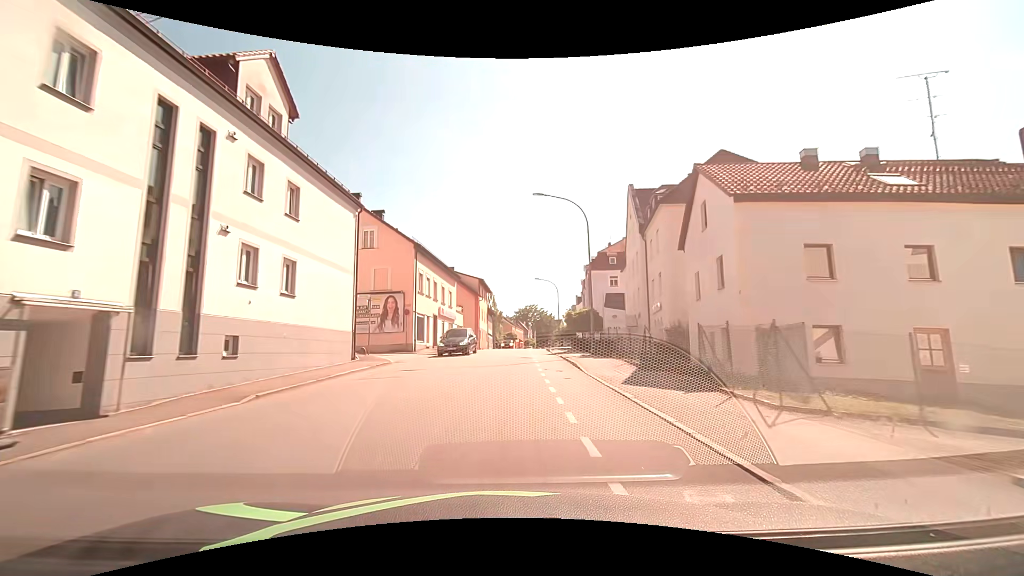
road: tertiary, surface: asphalt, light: Day
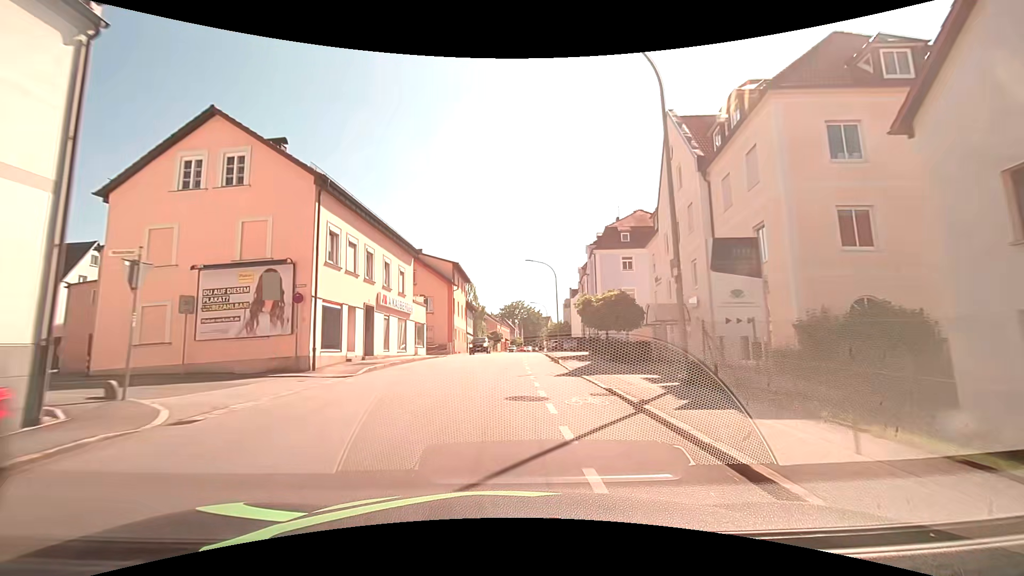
(+0.4, +15.3) m; +2°
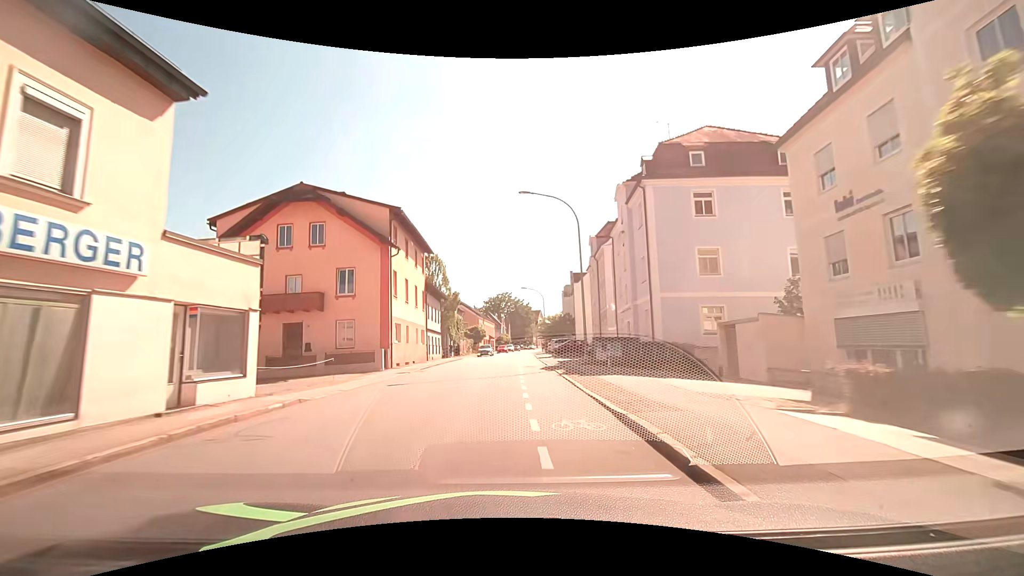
(+0.2, +23.0) m; +1°
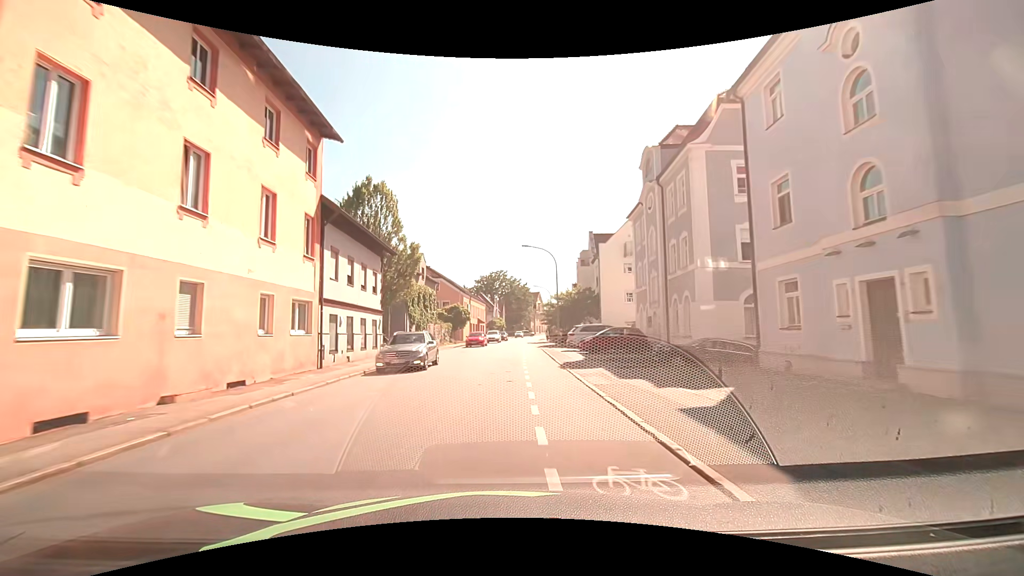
(+0.1, +23.3) m; +1°
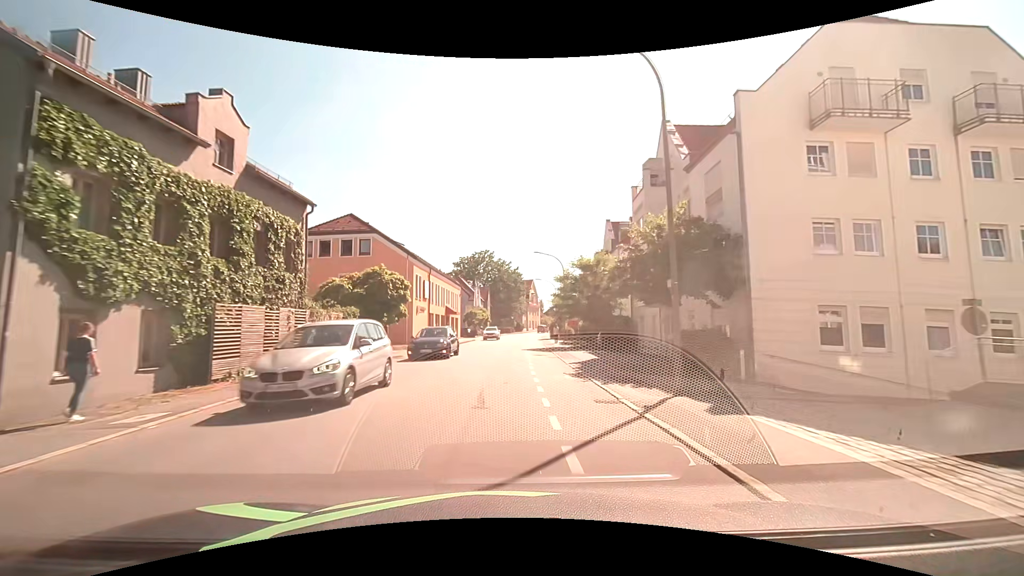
(+0.2, +31.3) m; +1°
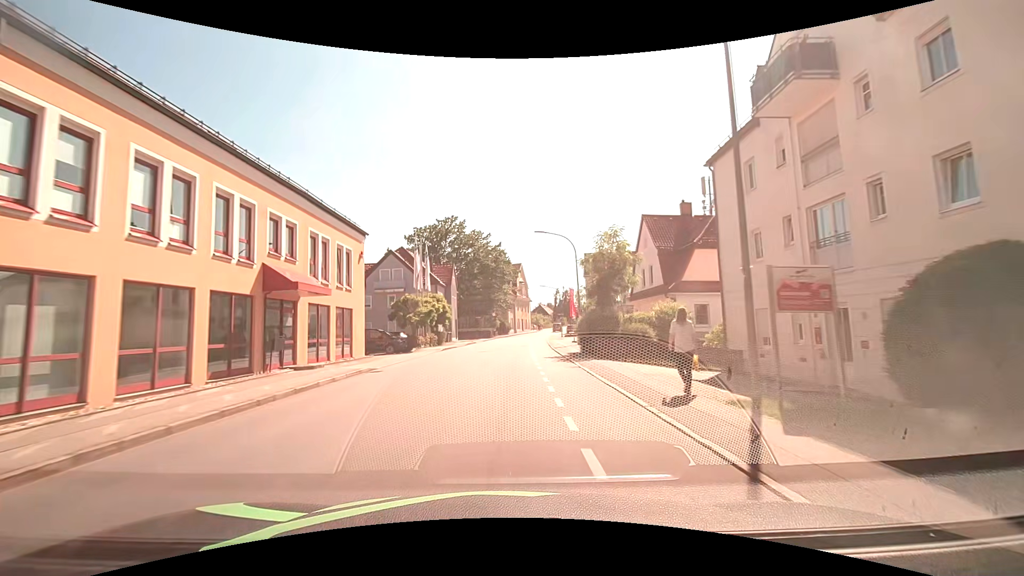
(+1.2, +38.6) m; +3°
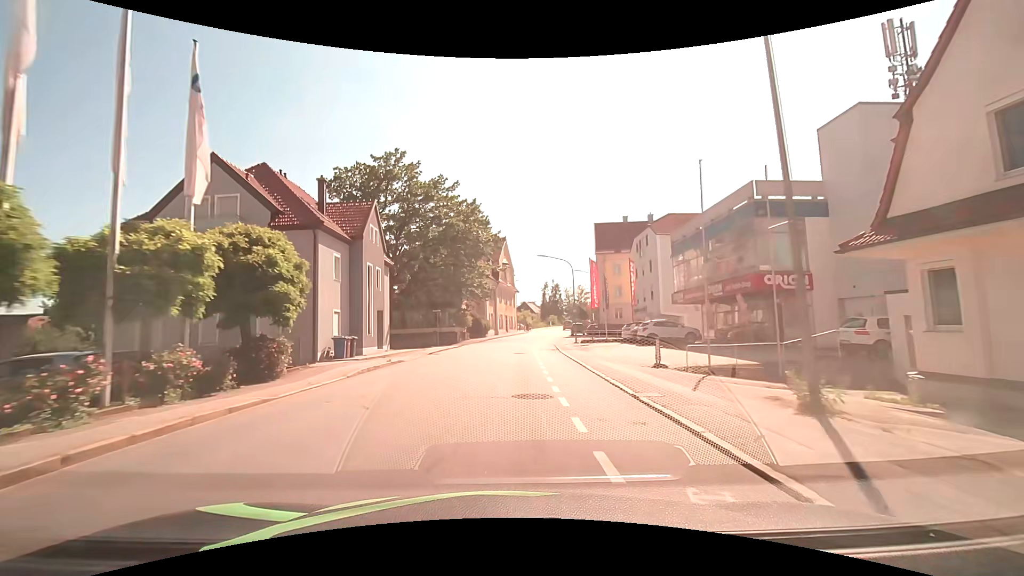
(+0.4, +30.5) m; +2°
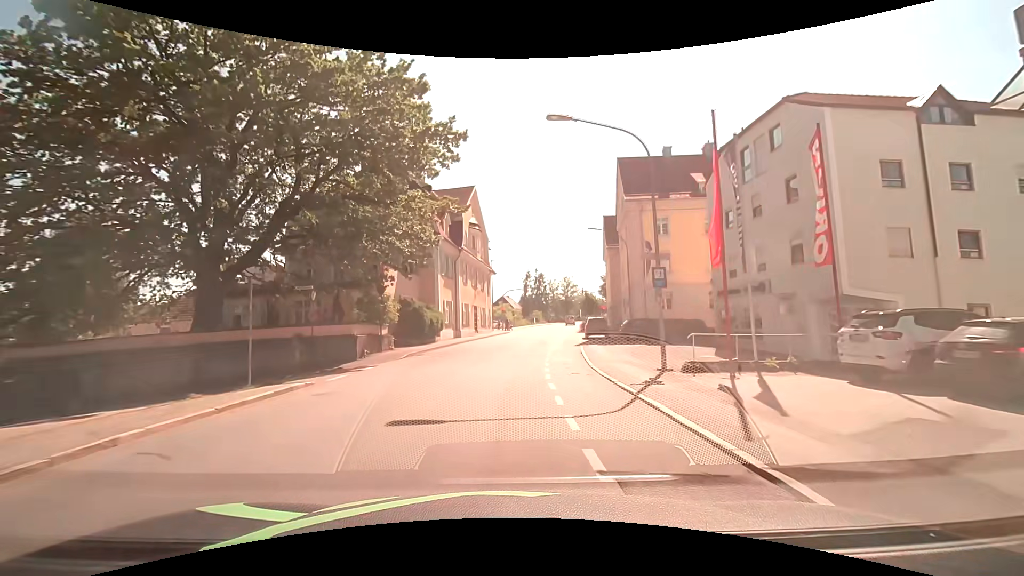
(+0.7, +28.2) m; +4°
(0, +10) (0, +20) (+1, +30) (+2, +40) (+3, +50) (+5, +60) (+6, +70) (+7, +80) (+9, +89) (+10, +99) m
